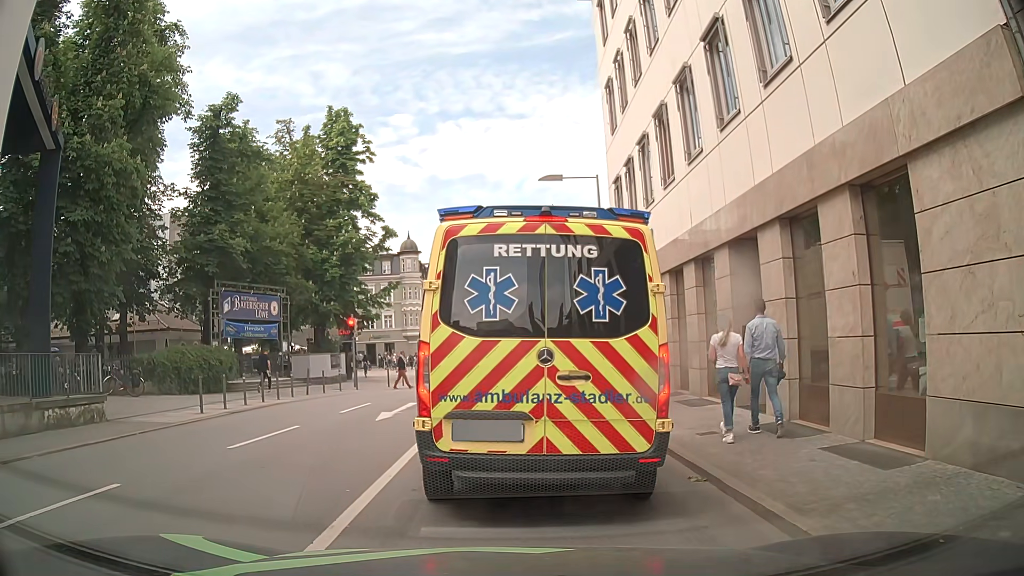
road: primary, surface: asphalt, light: Day
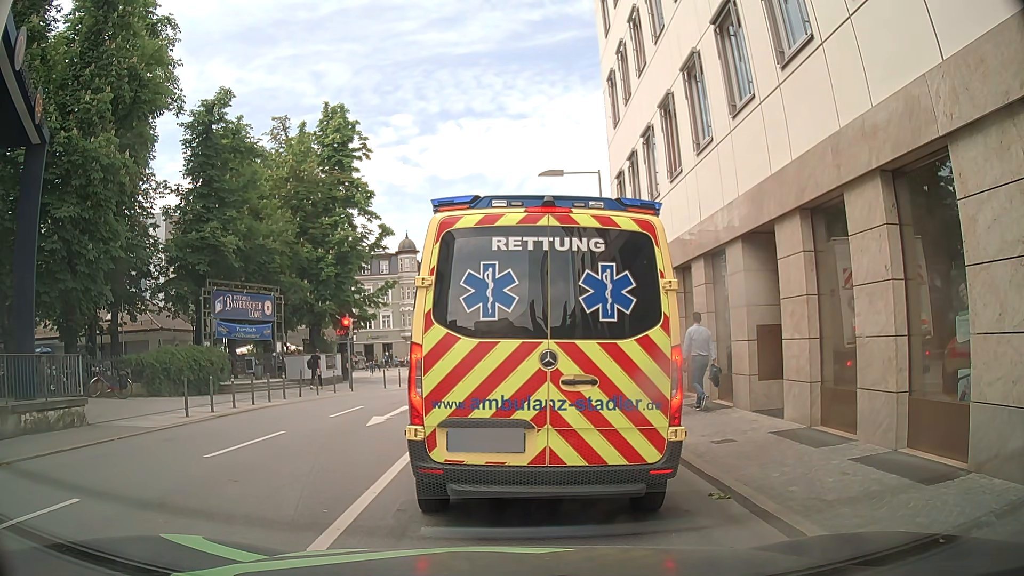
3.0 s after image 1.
(0.0, +0.8) m; 0°
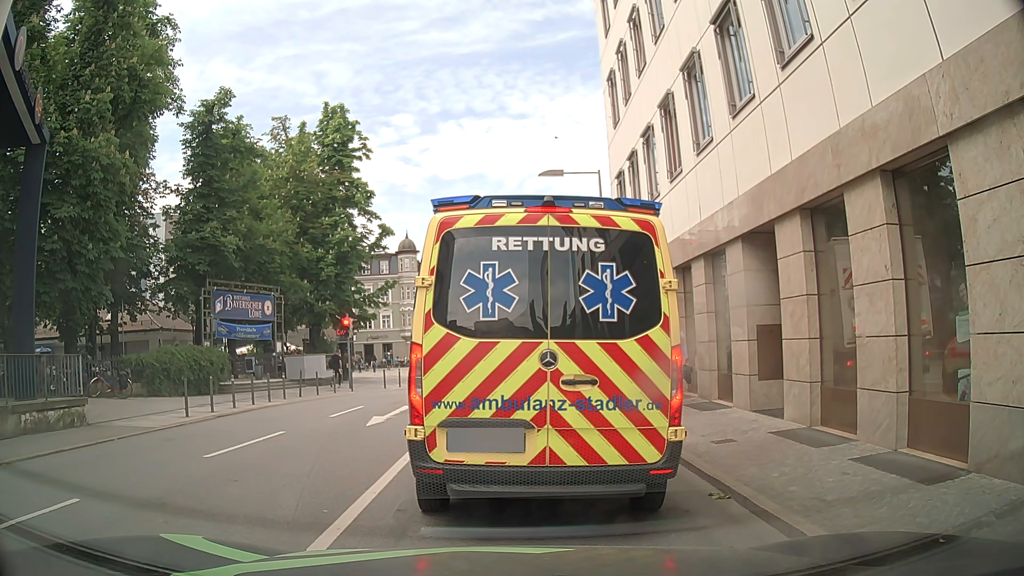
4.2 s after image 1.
(0.0, 0.0) m; 0°
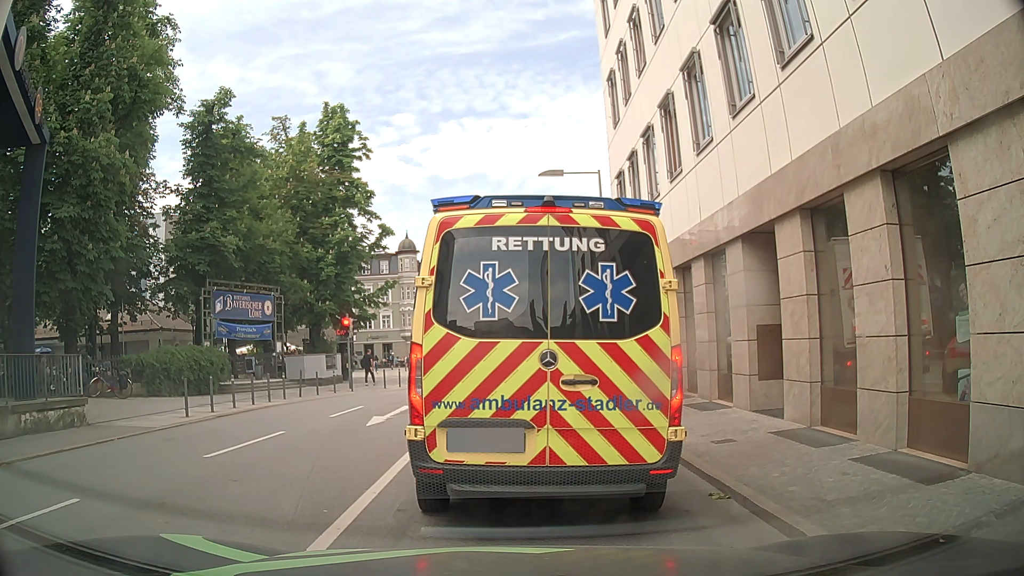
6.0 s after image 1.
(0.0, 0.0) m; 0°
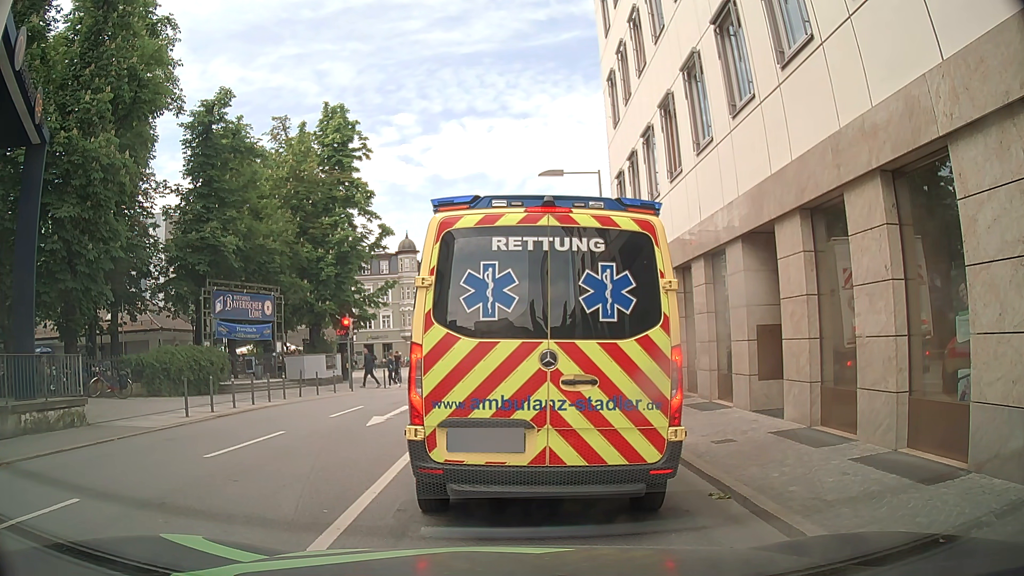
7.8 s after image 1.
(0.0, 0.0) m; 0°
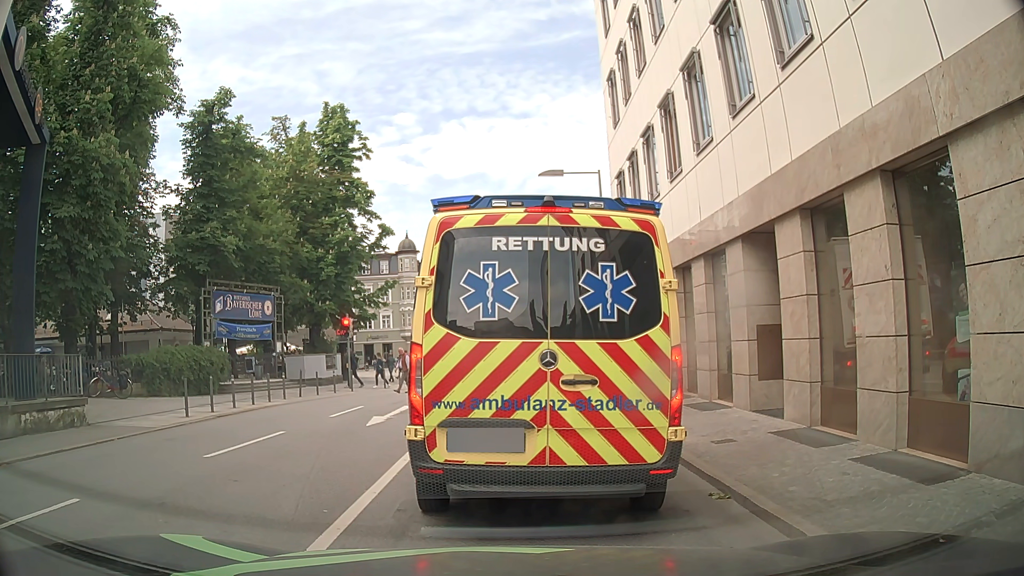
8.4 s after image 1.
(0.0, 0.0) m; 0°
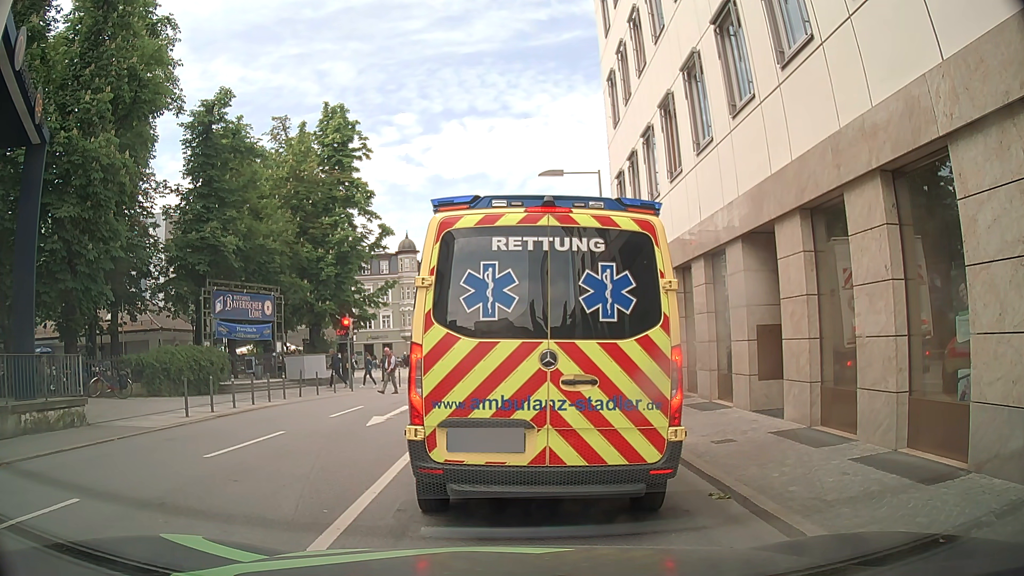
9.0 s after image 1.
(0.0, 0.0) m; 0°
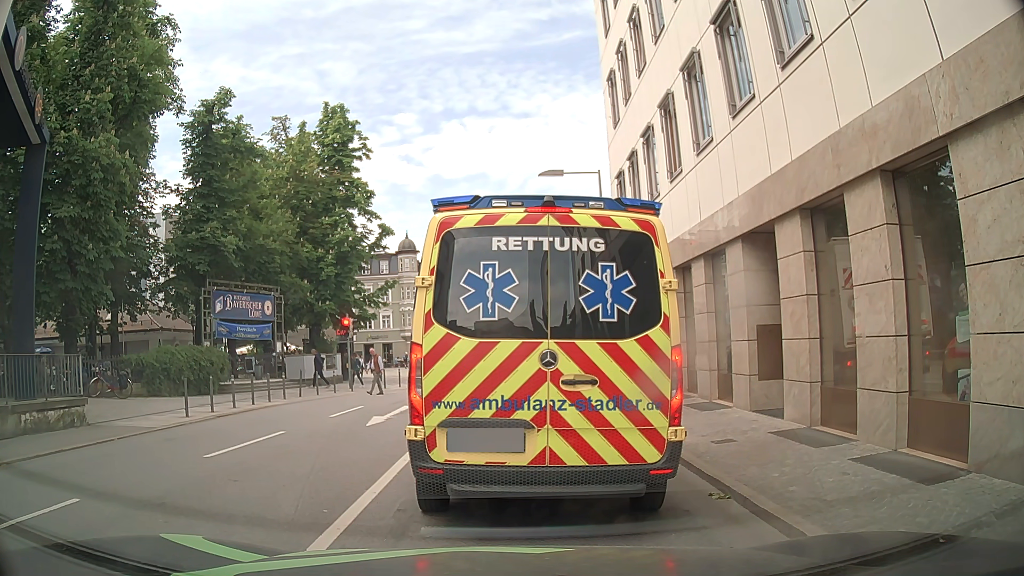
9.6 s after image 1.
(0.0, 0.0) m; 0°
